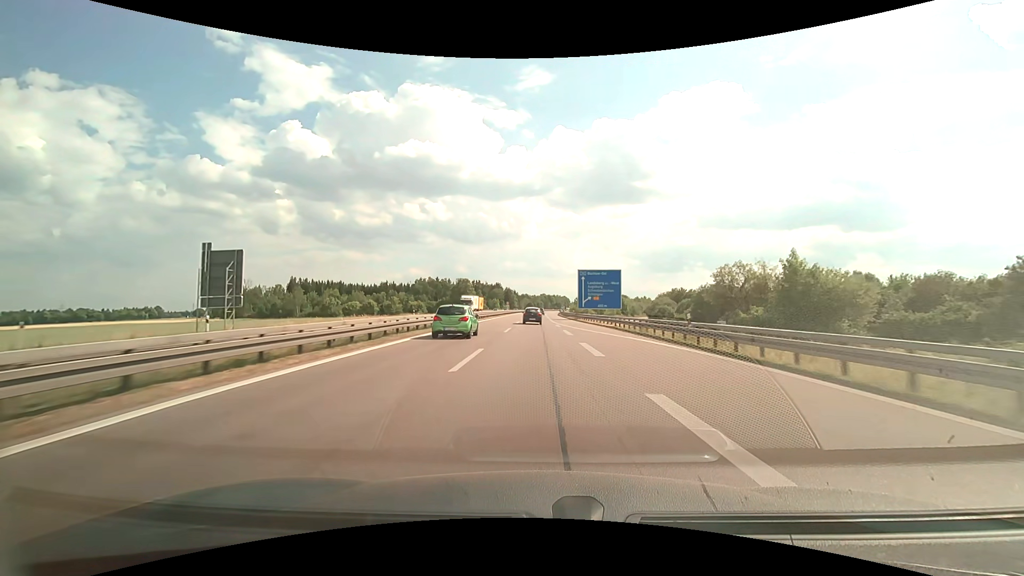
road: motorway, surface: asphalt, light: Day
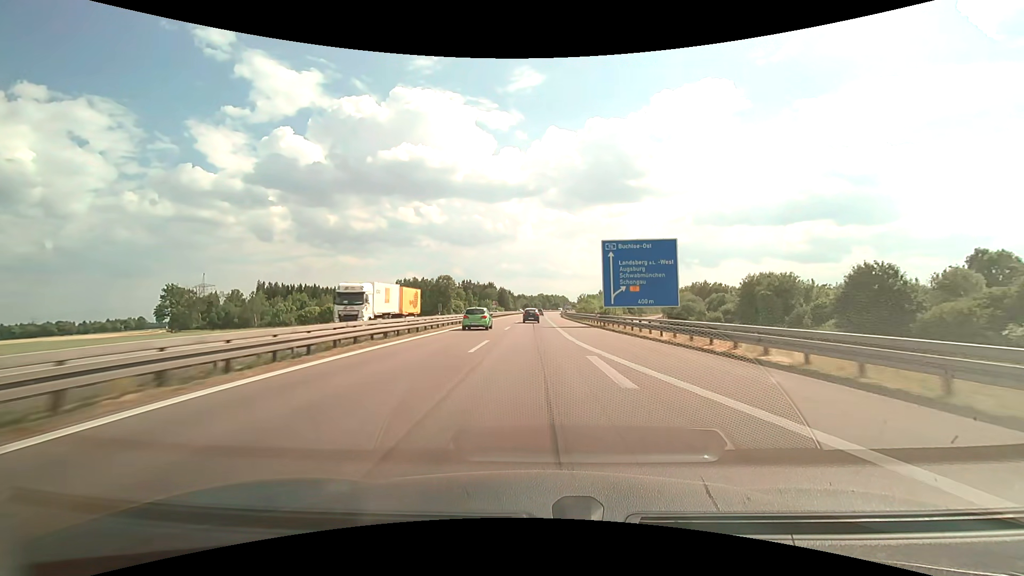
(0.0, +31.1) m; 0°
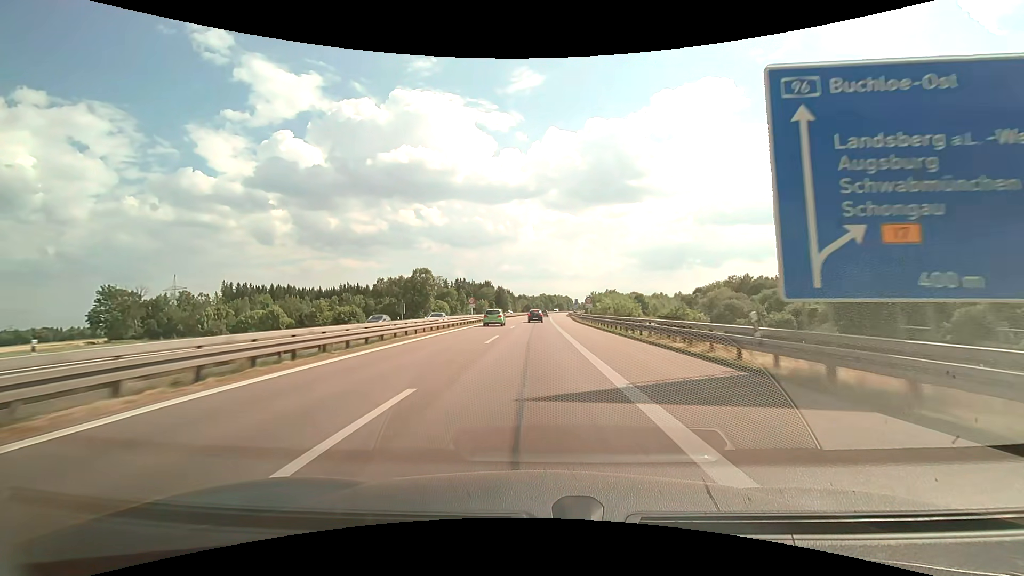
(0.0, +31.1) m; 0°
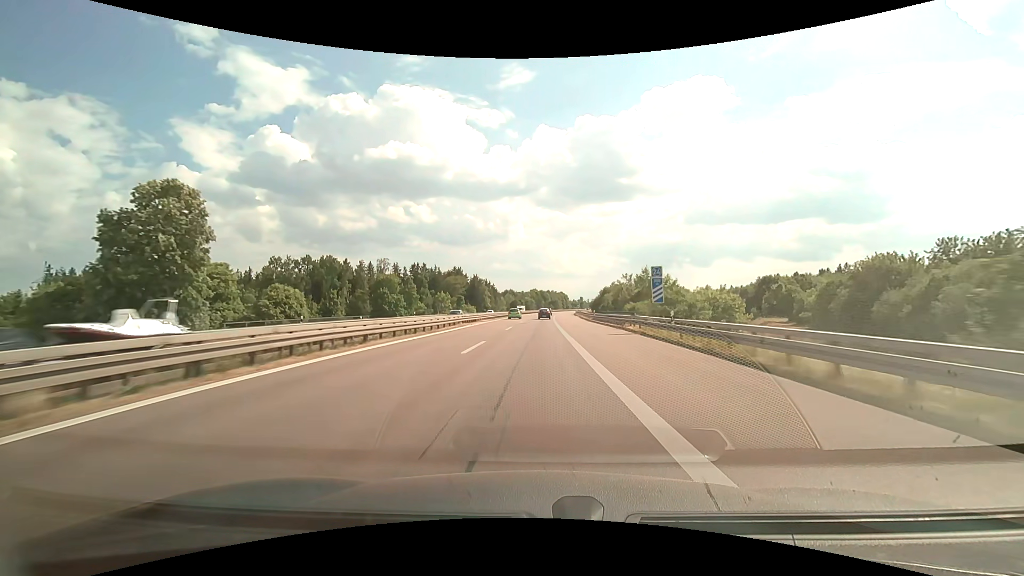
(+0.6, +77.8) m; +1°
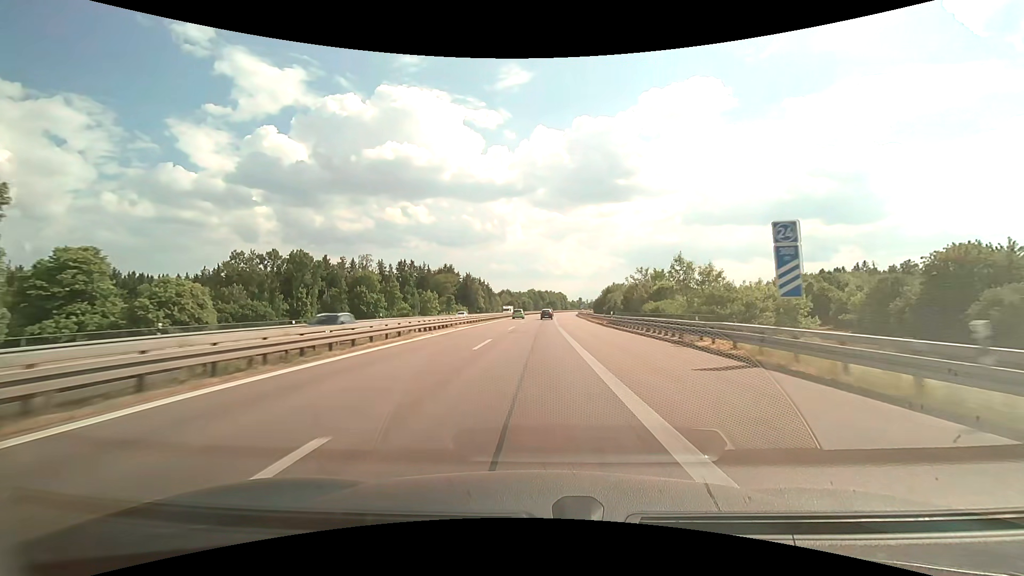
(0.0, +15.6) m; 0°
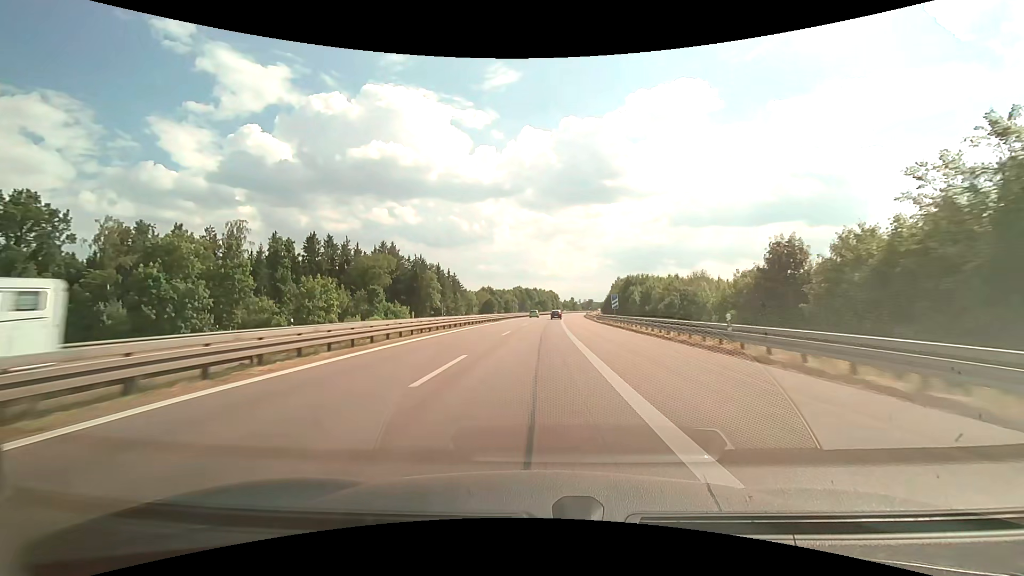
(+0.7, +62.5) m; +1°
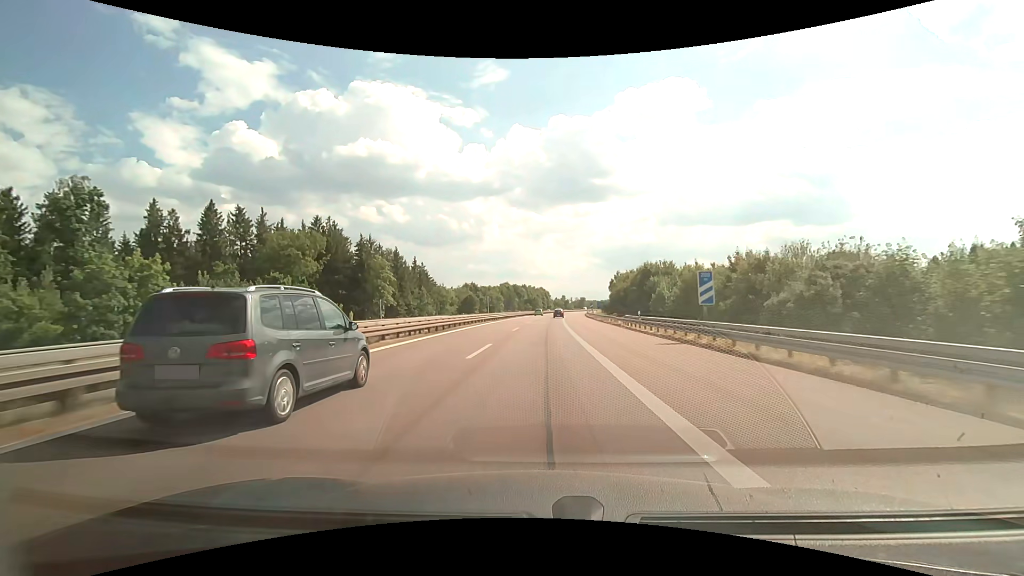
(+0.2, +31.3) m; +1°
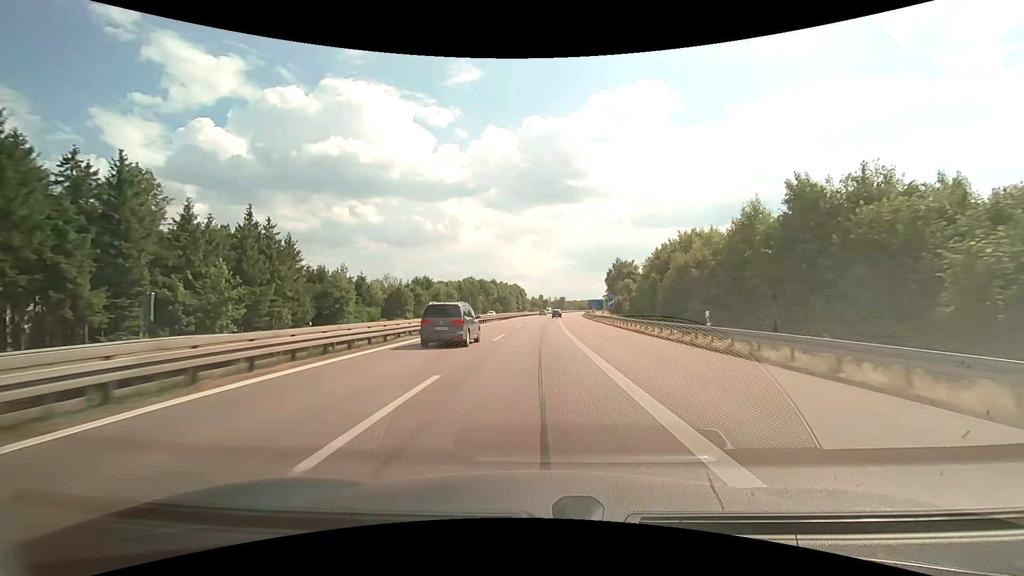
(+1.5, +63.2) m; +3°
(0, +10) (0, +20) (0, +30) (0, +40) (+1, +50) (+1, +60) (+1, +70) (+2, +80) (+3, +90) (+3, +100) m
